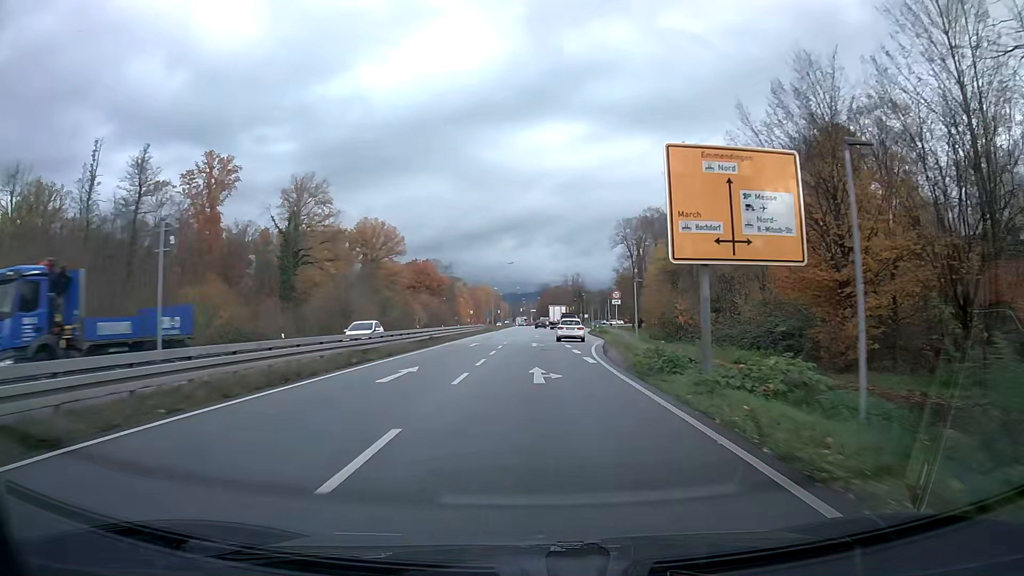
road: primary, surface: asphalt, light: Day
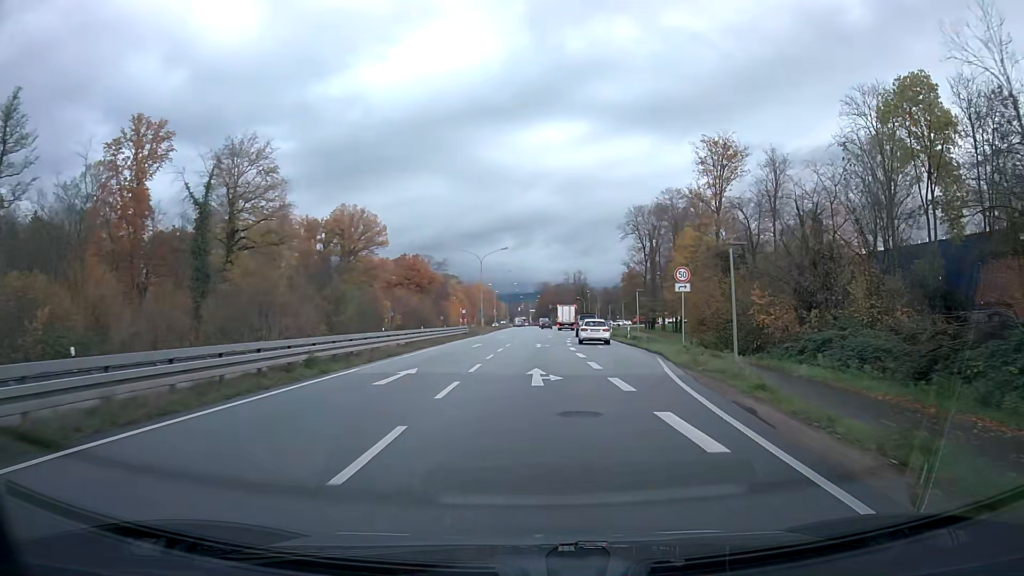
(0.0, +20.5) m; 0°
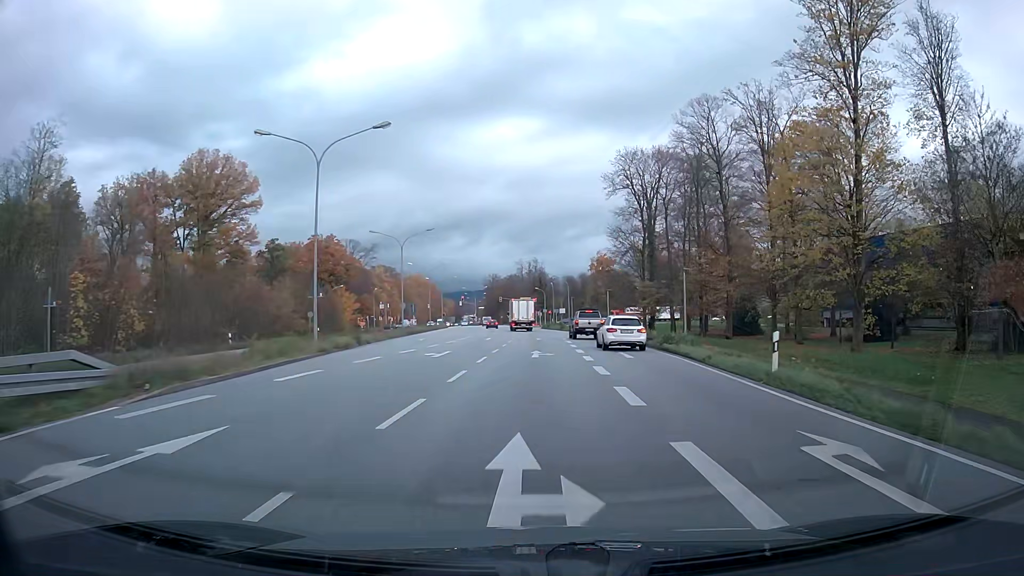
(+1.5, +50.8) m; +4°
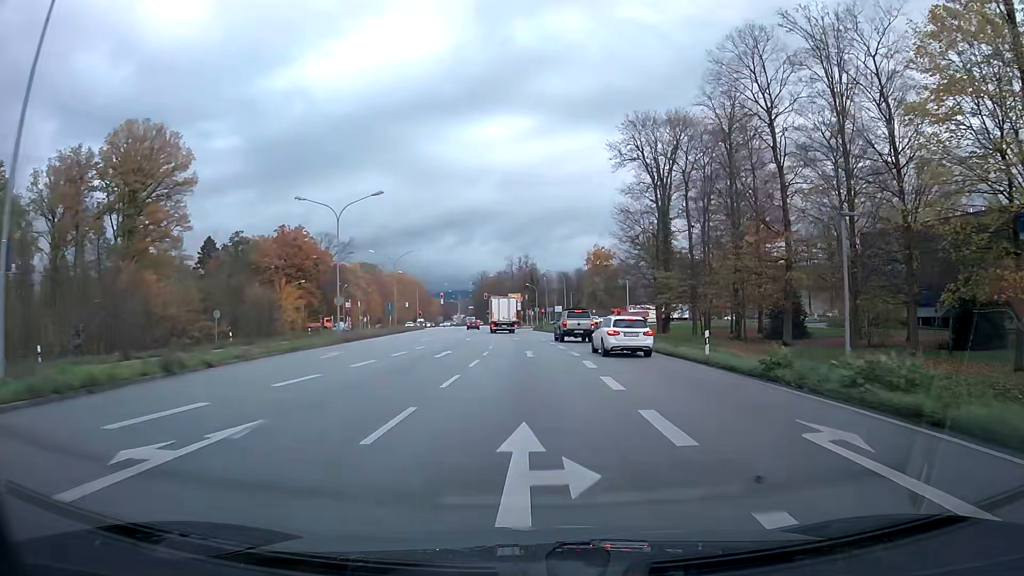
(+0.2, +18.6) m; +1°
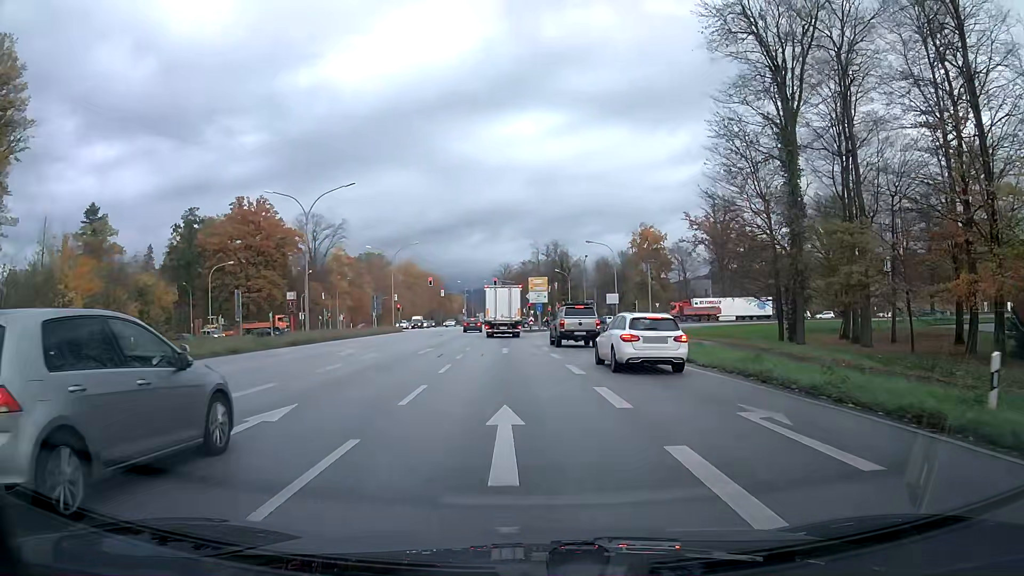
(-0.6, +38.3) m; -3°
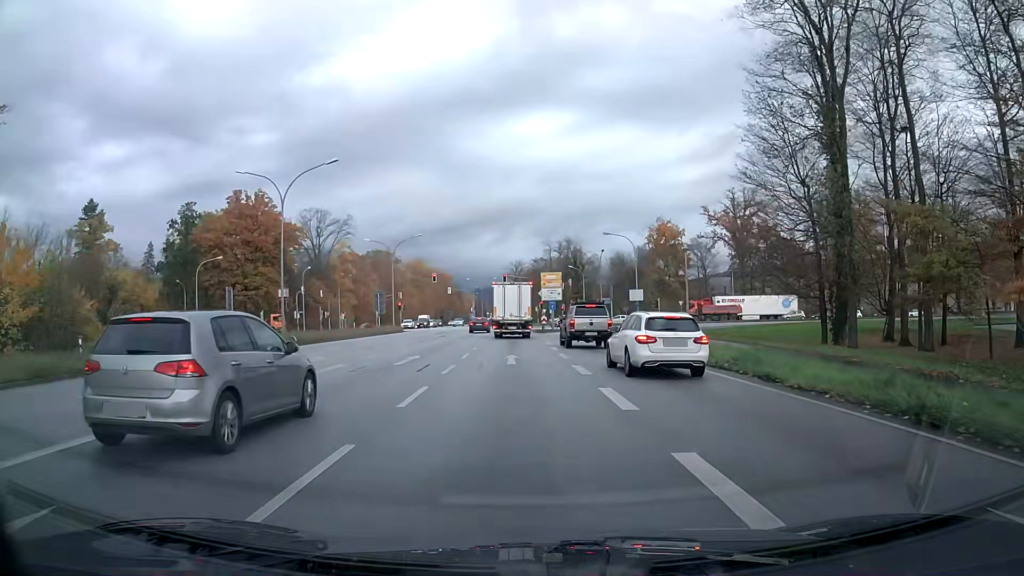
(-0.1, +6.2) m; -1°
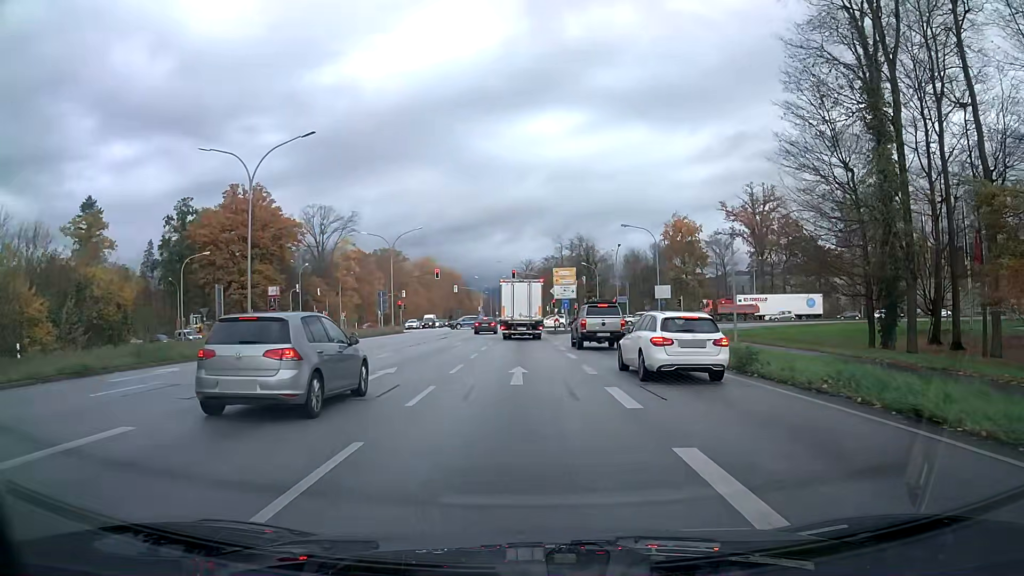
(0.0, +5.7) m; -1°
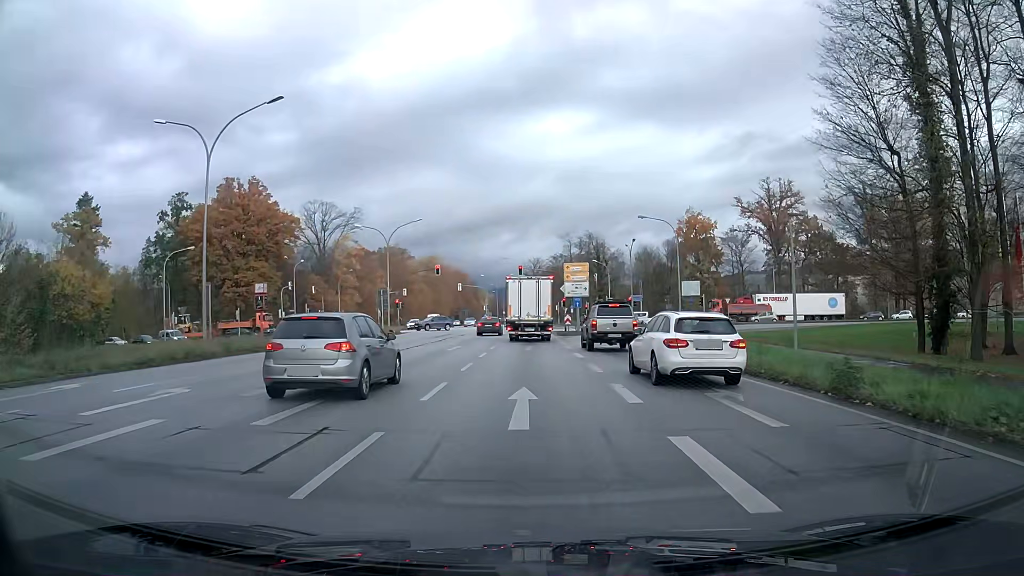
(0.0, +5.2) m; 0°
